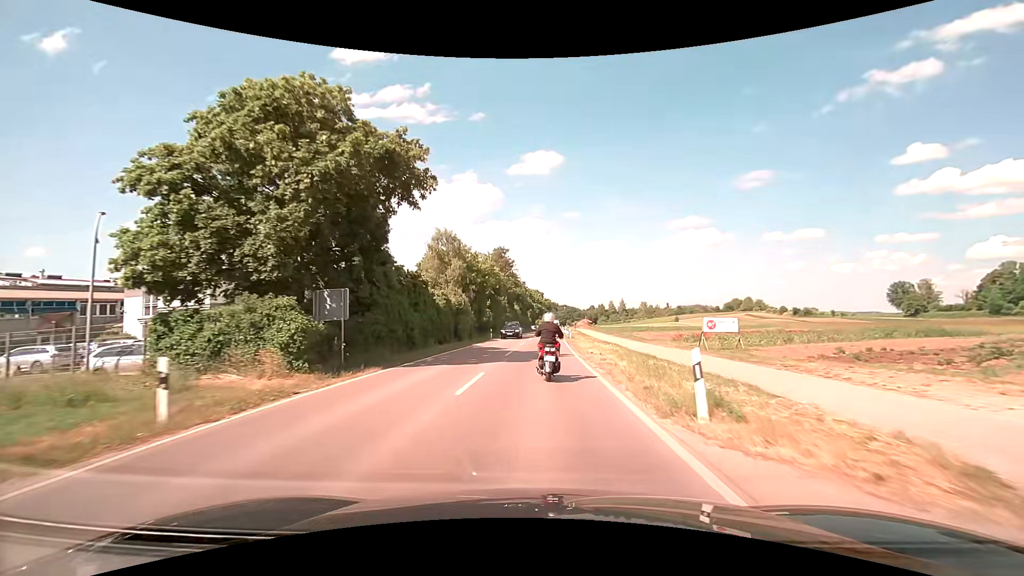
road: secondary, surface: asphalt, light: Day
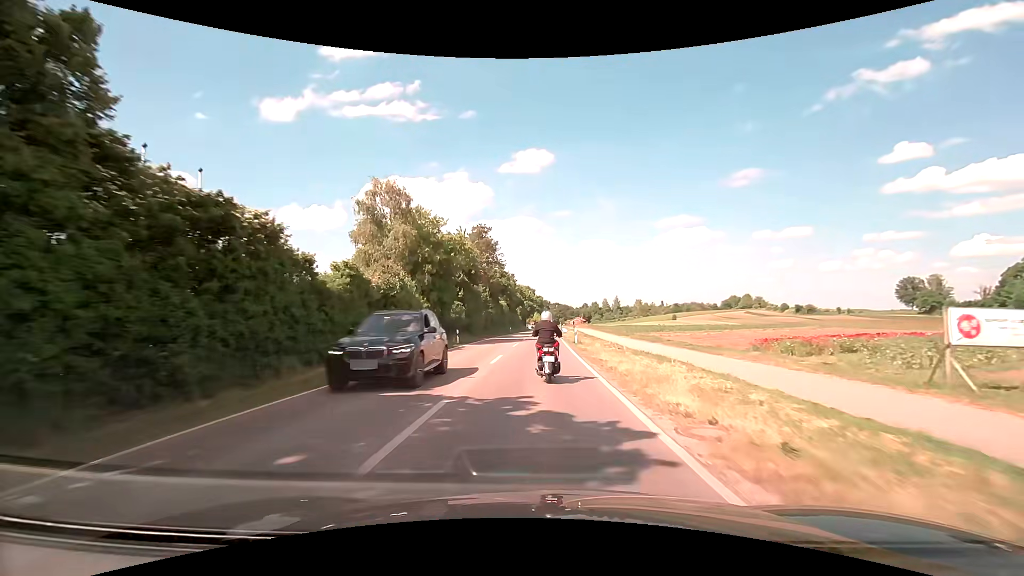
(+0.1, +17.5) m; +1°
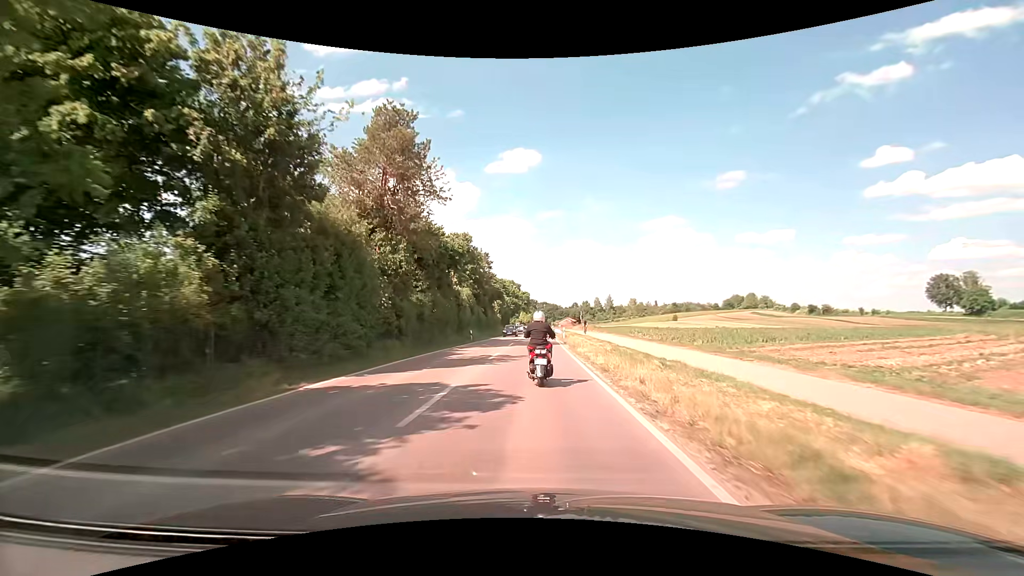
(+0.4, +35.5) m; +1°
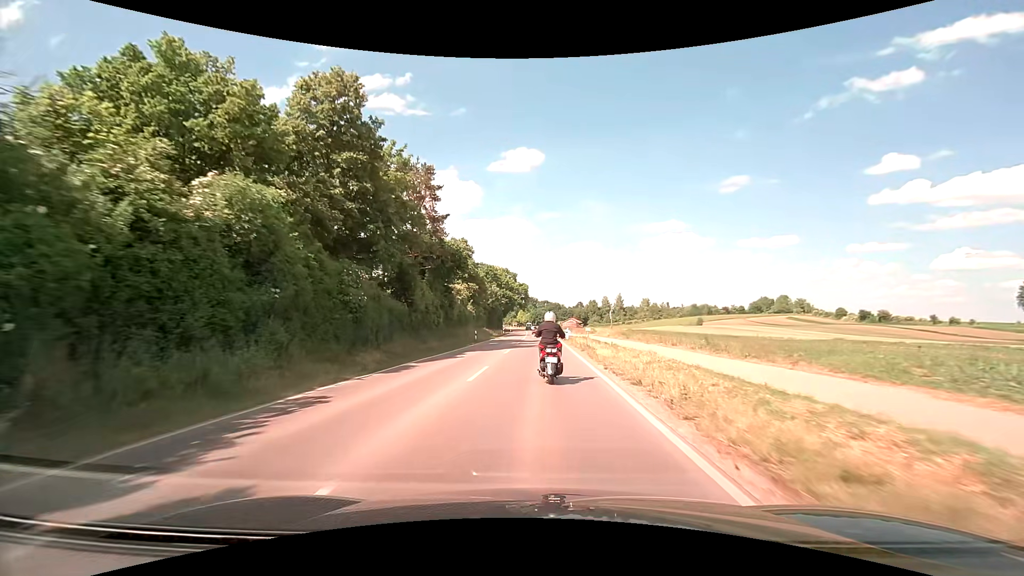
(+0.2, +44.8) m; 0°
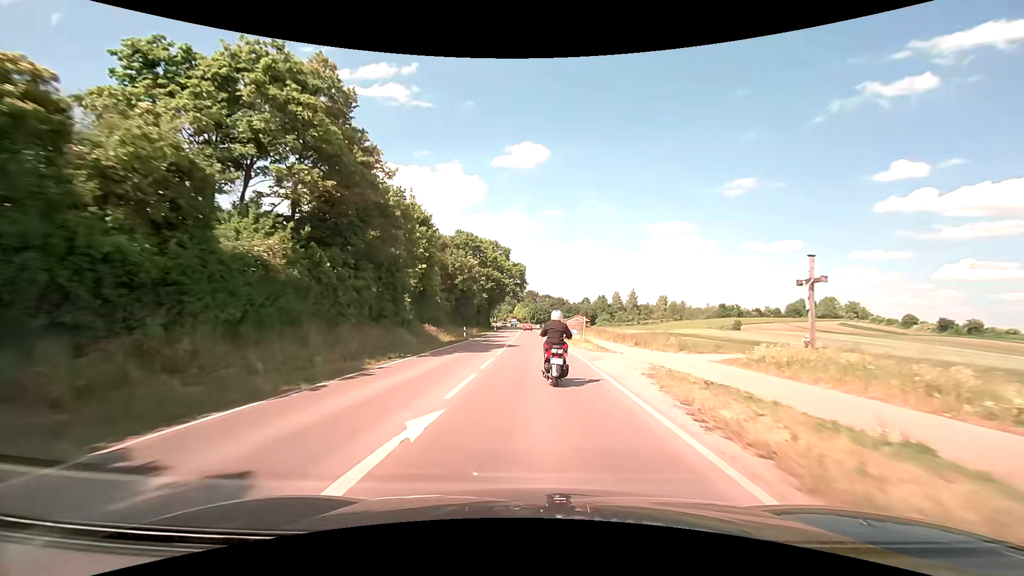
(+0.4, +47.3) m; 0°
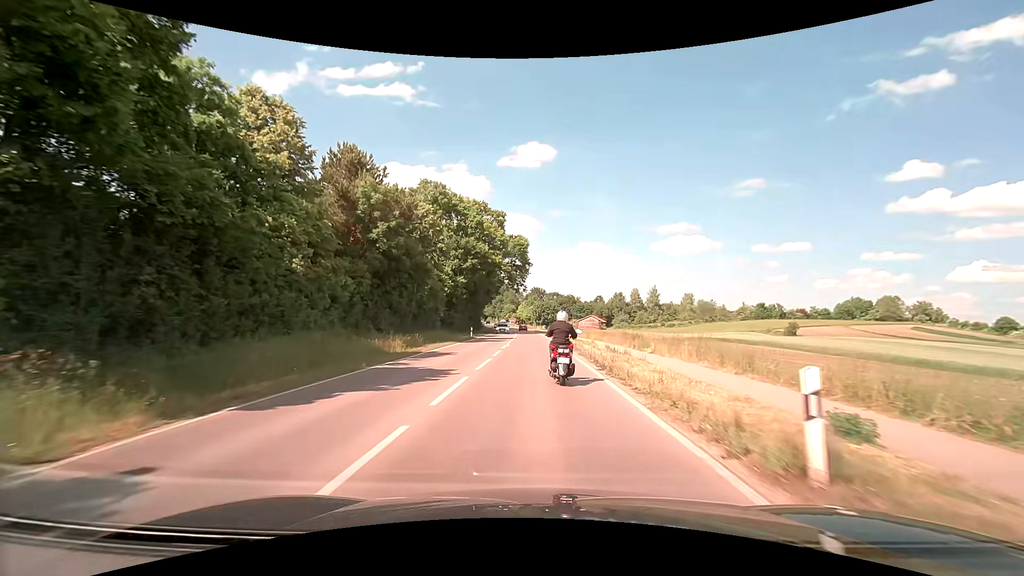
(-0.2, +37.7) m; -1°
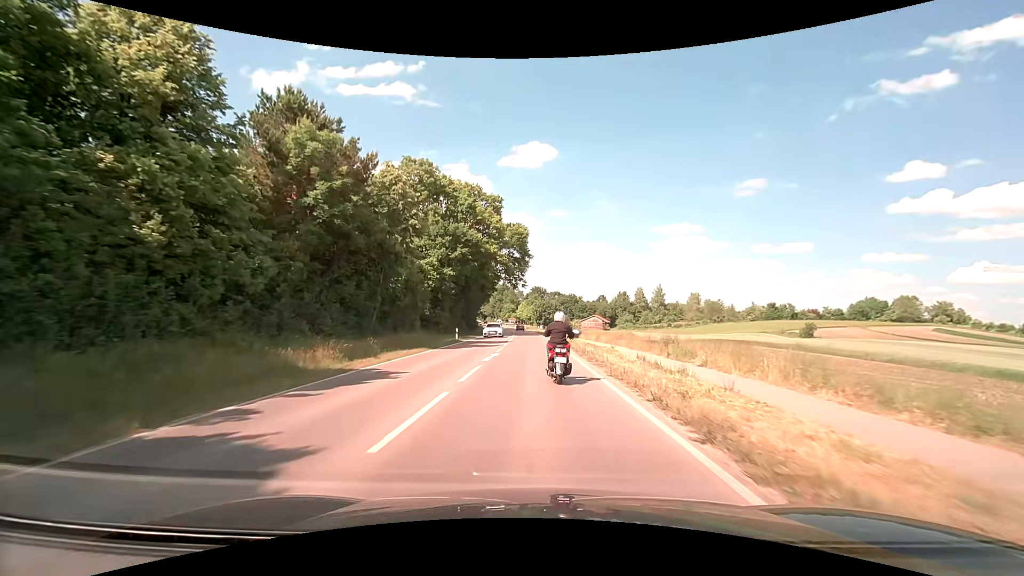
(0.0, +9.4) m; 0°
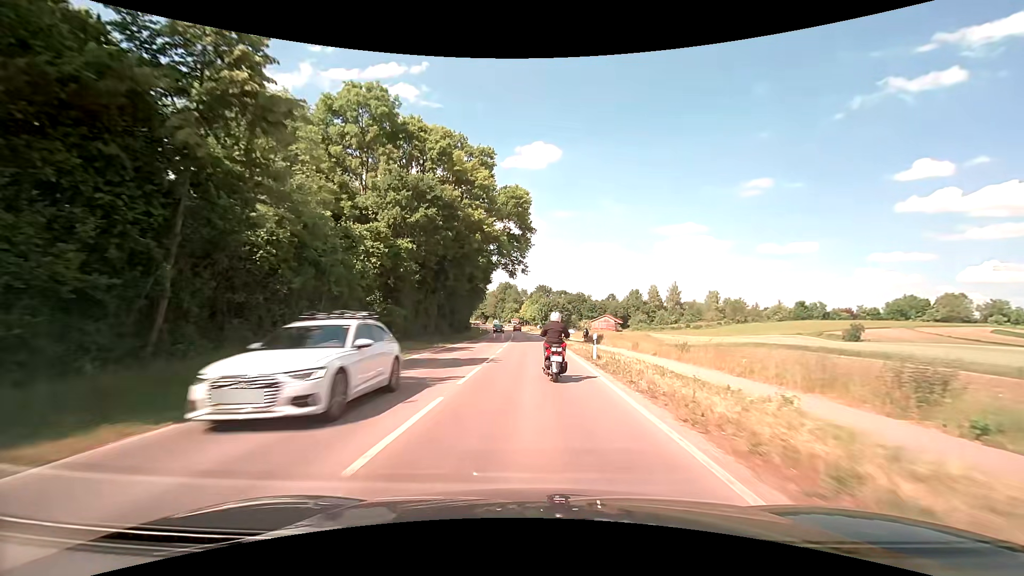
(-0.1, +19.1) m; -1°
(0, +10) (0, +20) (0, +30) (0, +40) (0, +50) (-1, +60) (-1, +70) (-2, +80) (-2, +90) (-3, +100) m
